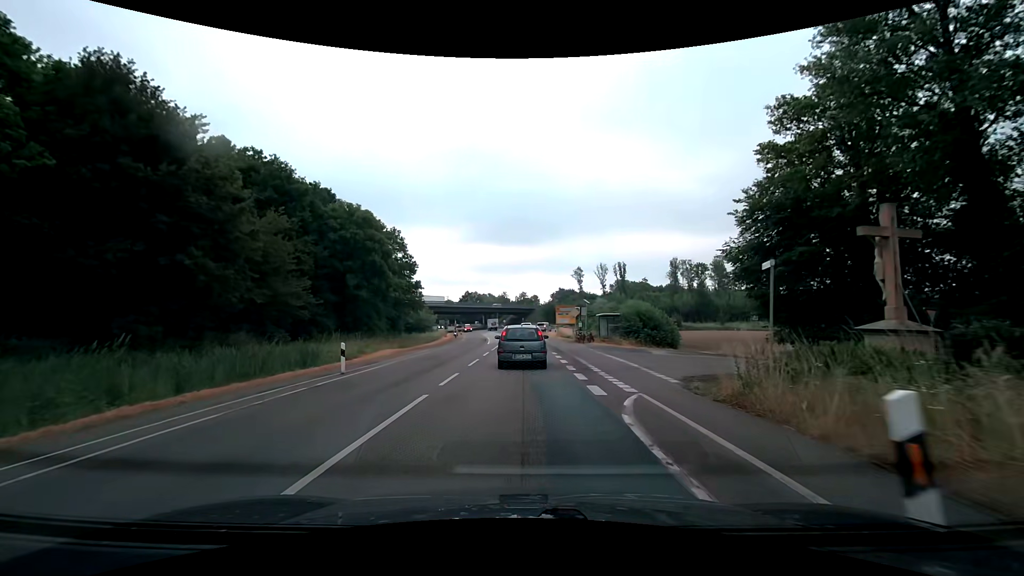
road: secondary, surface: asphalt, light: Day
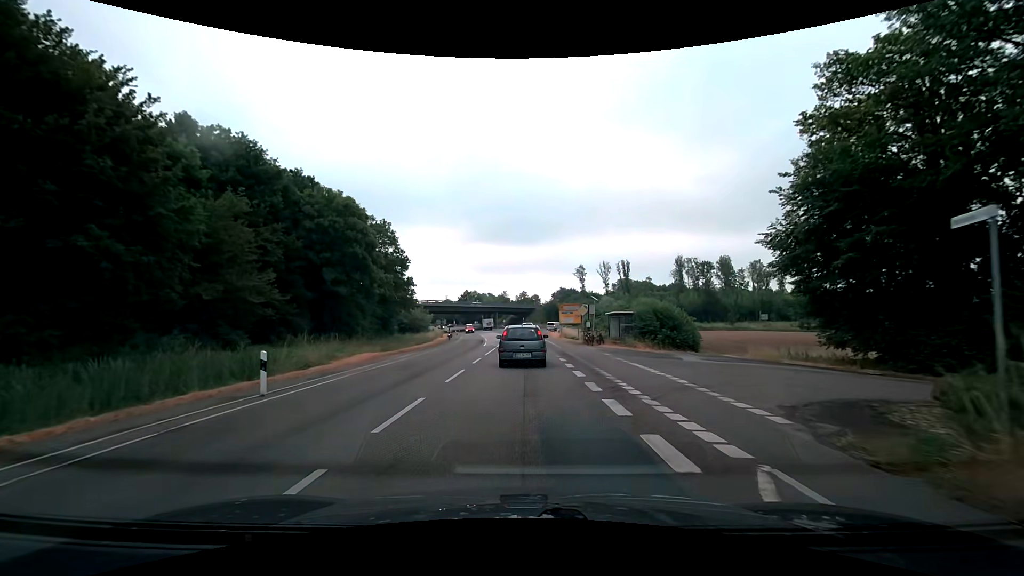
(0.0, +5.4) m; 0°
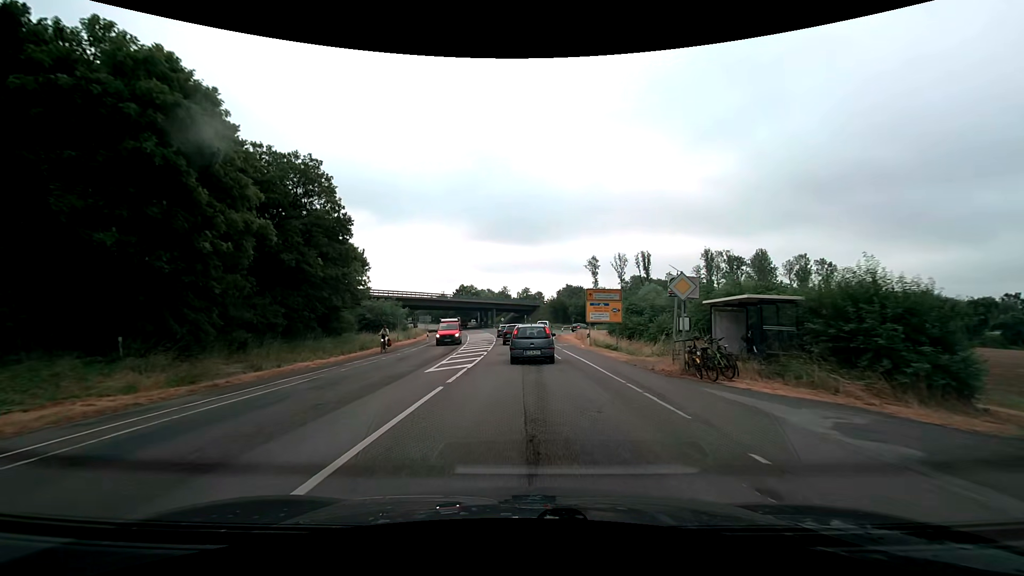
(-0.1, +23.8) m; 0°
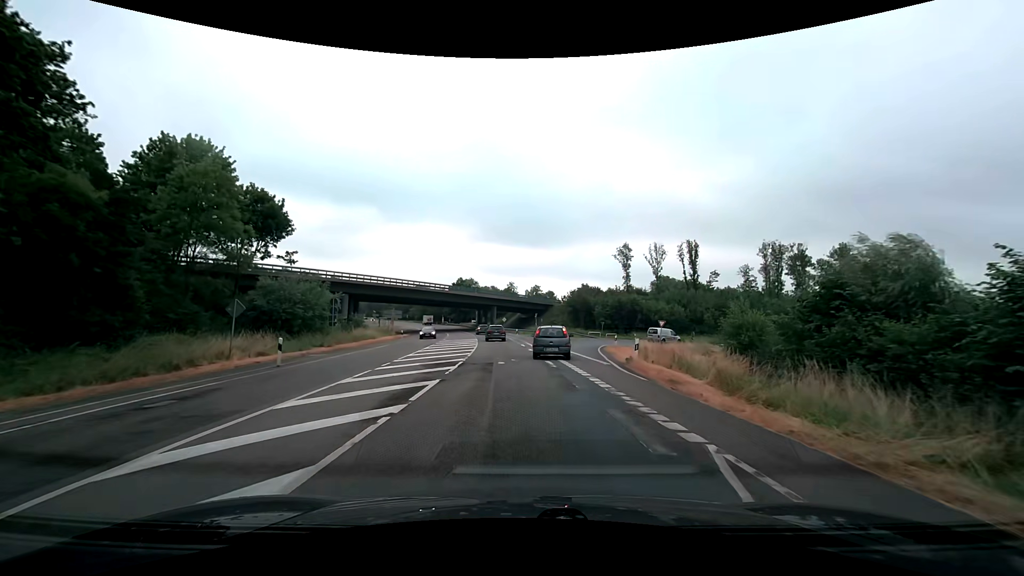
(0.0, +31.4) m; -1°
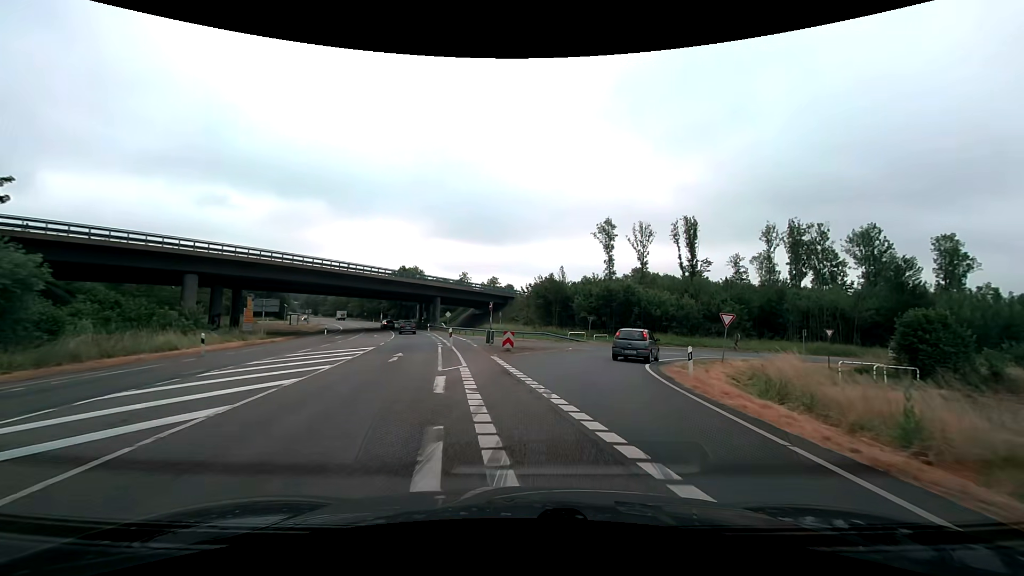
(+0.9, +25.9) m; +5°
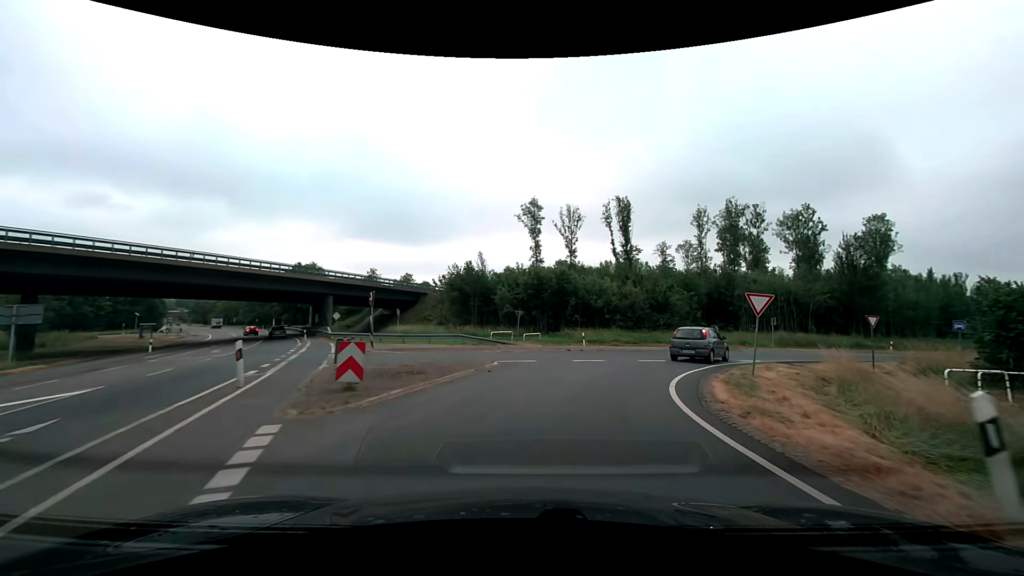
(+0.9, +12.9) m; +9°
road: trunk_link
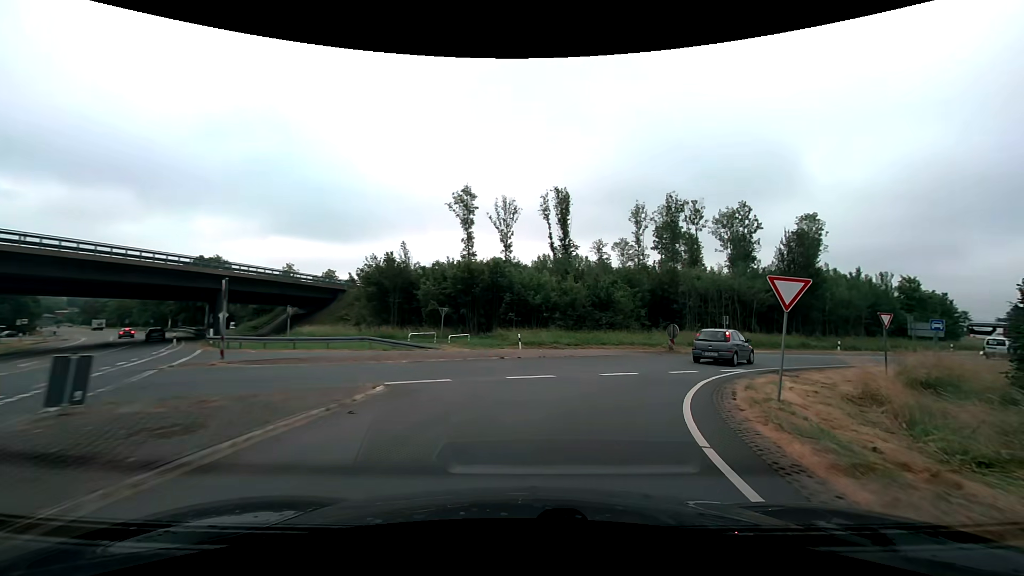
(+0.3, +6.4) m; +7°
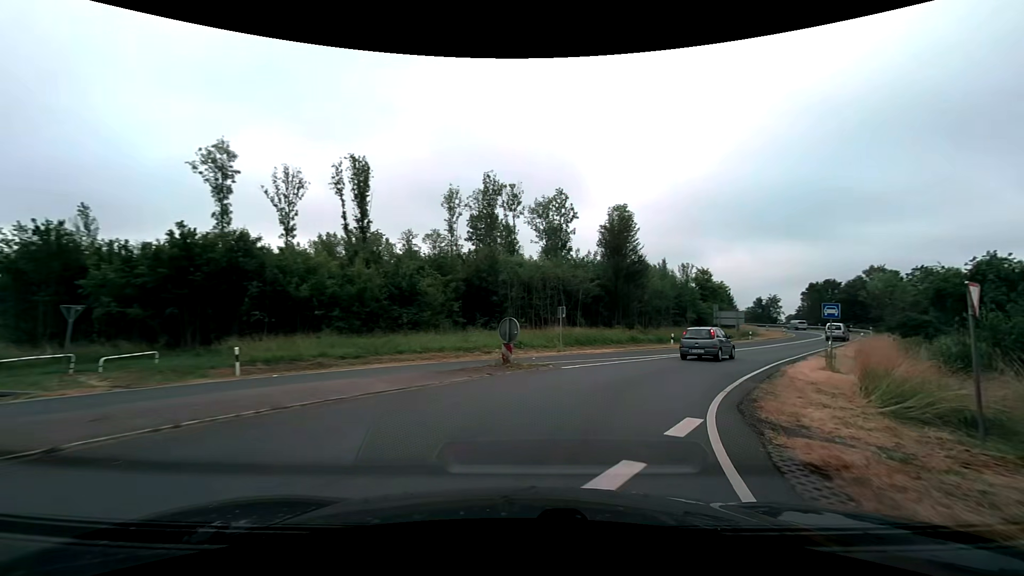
(+2.2, +12.5) m; +21°
(+2, +10) (+6, +19) (+11, +27) (+17, +35) (+23, +43) (+30, +51) (+36, +59) (+41, +67) (+46, +76) (+50, +85) m
